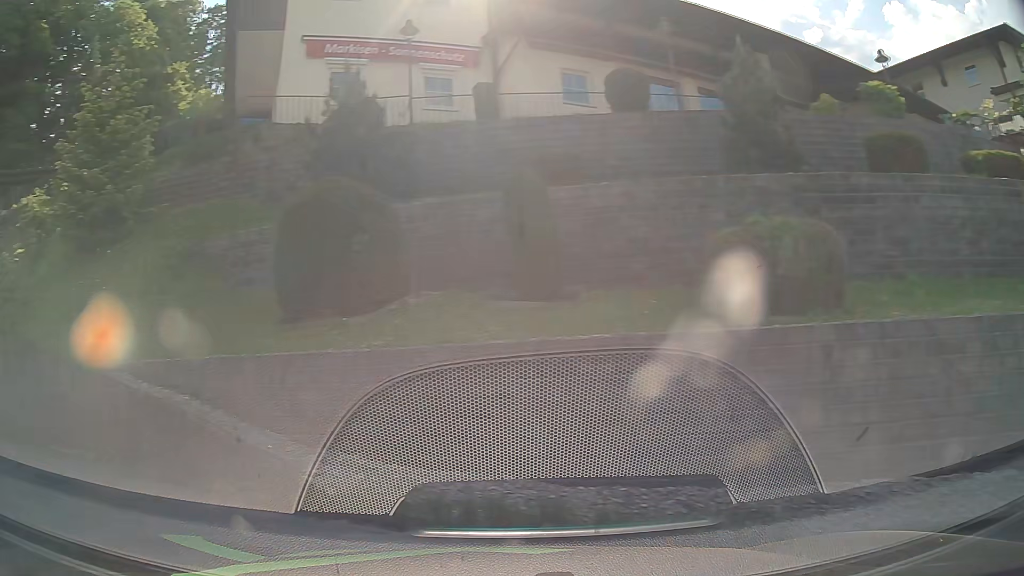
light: Day
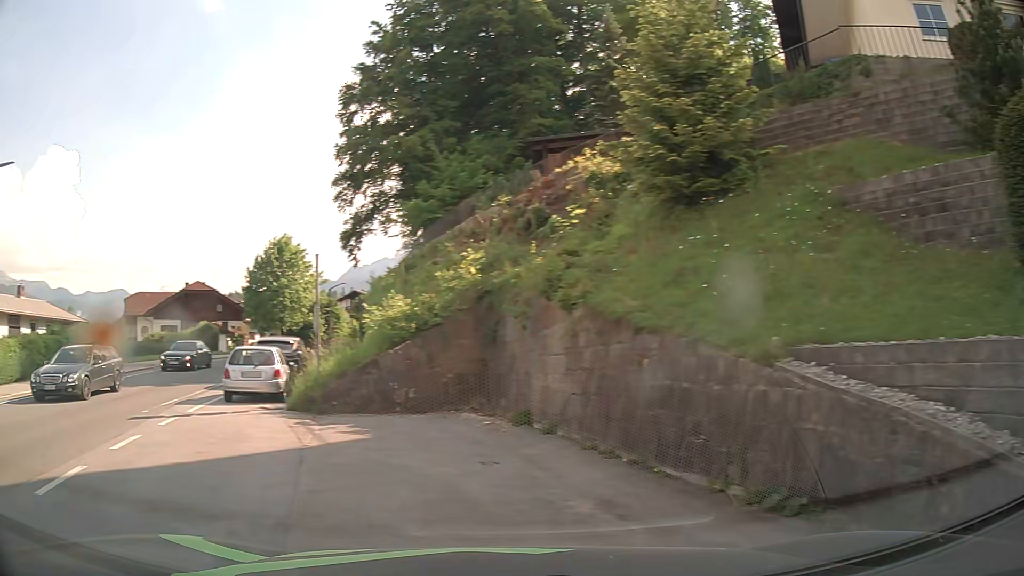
(-1.5, +3.3) m; -49°
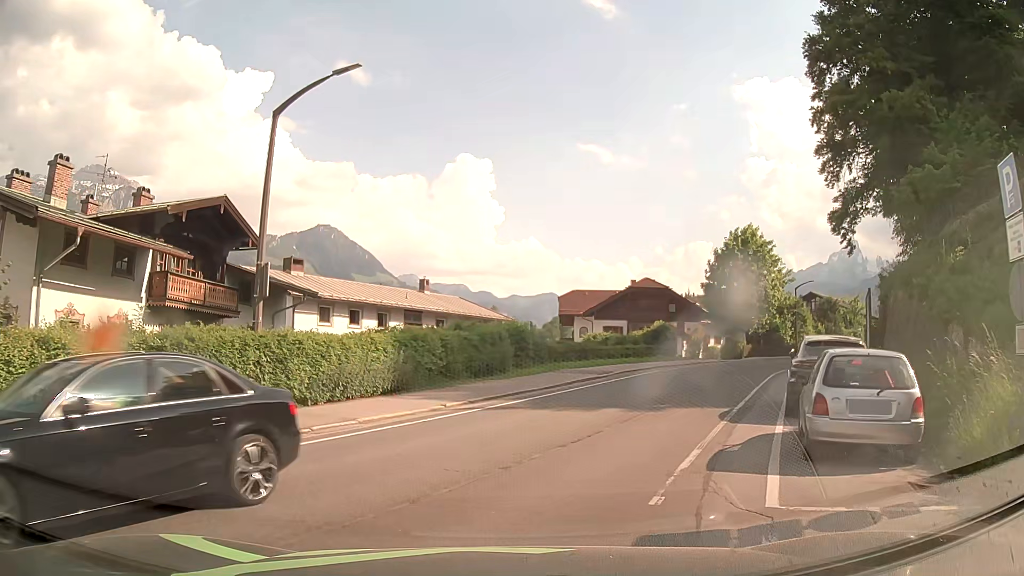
(-4.6, +7.8) m; -40°
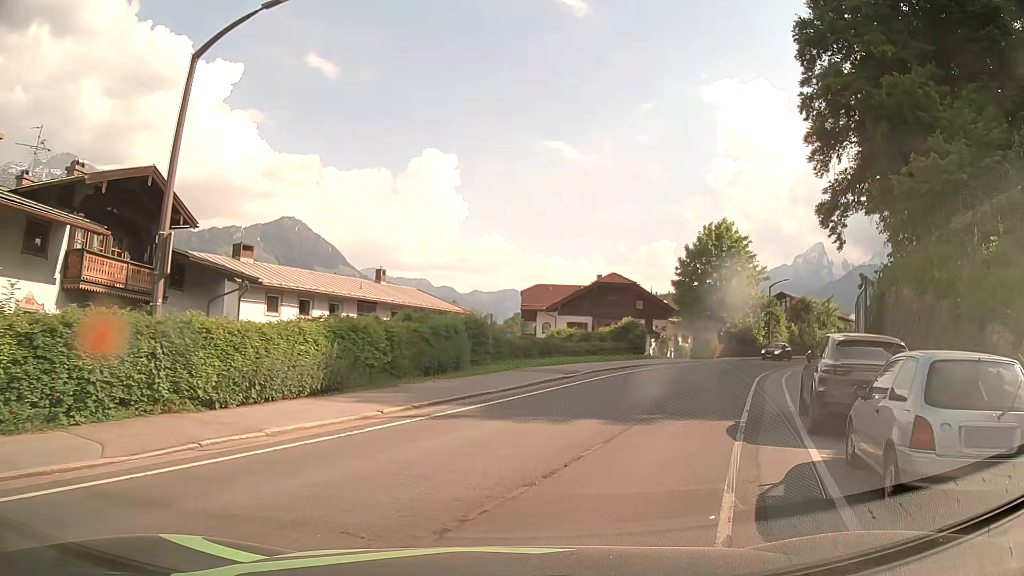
(0.0, +3.1) m; +3°
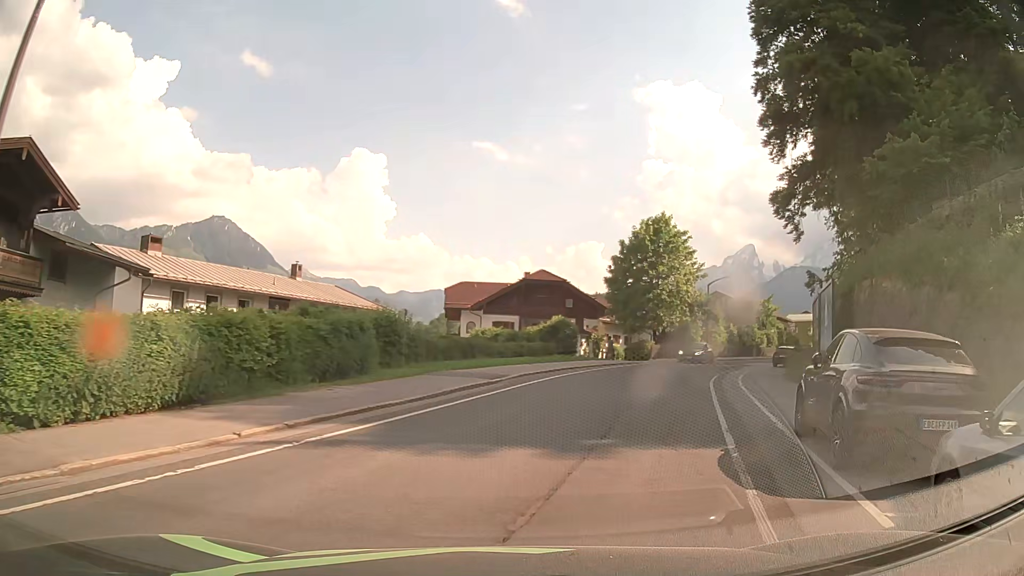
(+0.2, +3.5) m; +6°
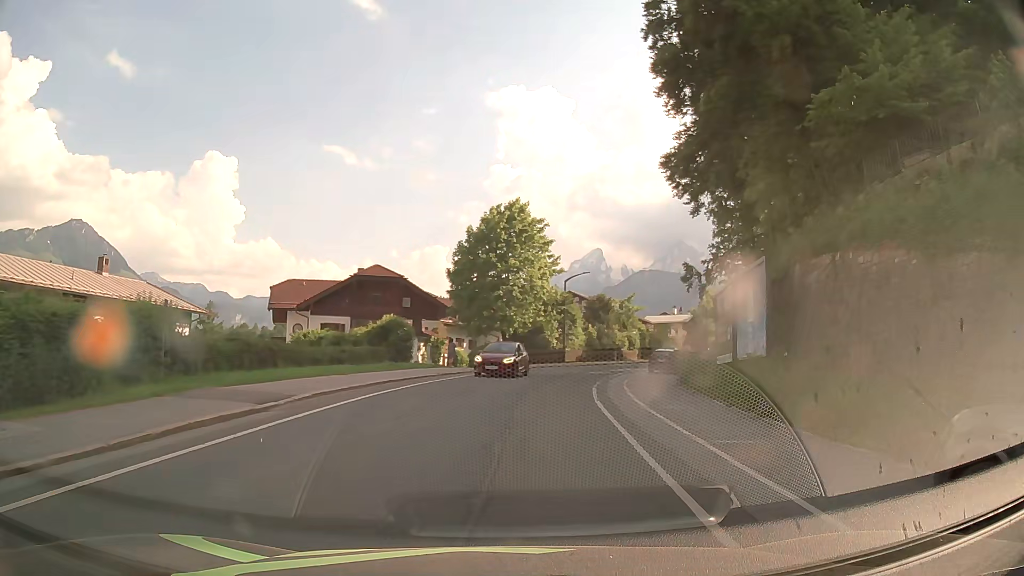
(+1.0, +7.6) m; +14°
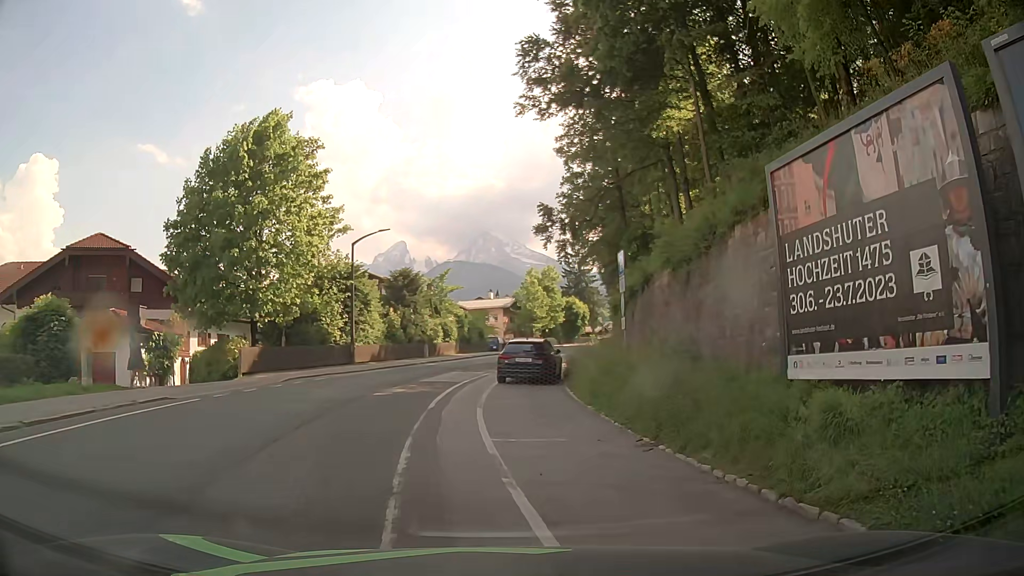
(+2.1, +18.5) m; +16°
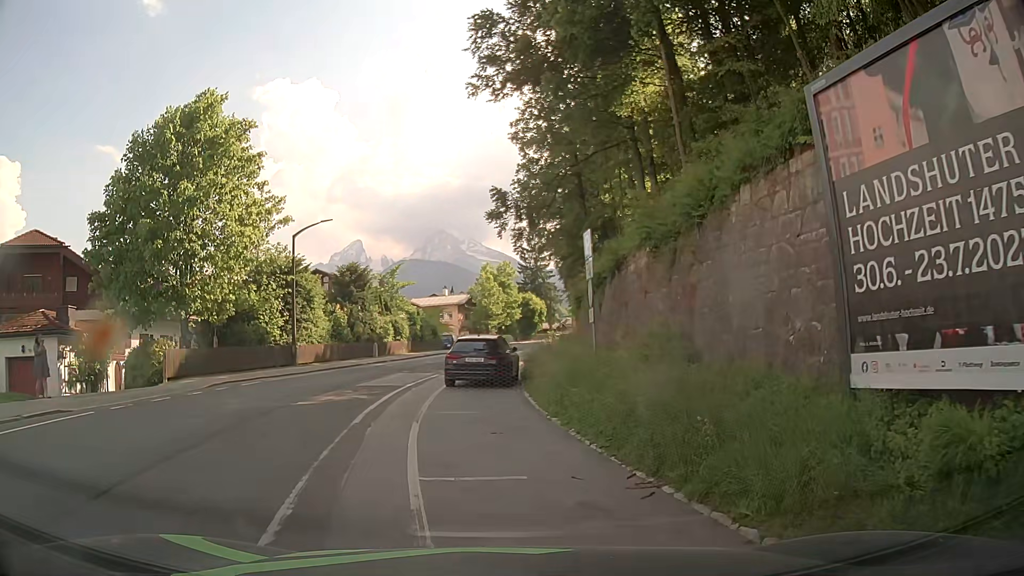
(+0.1, +2.8) m; +5°
